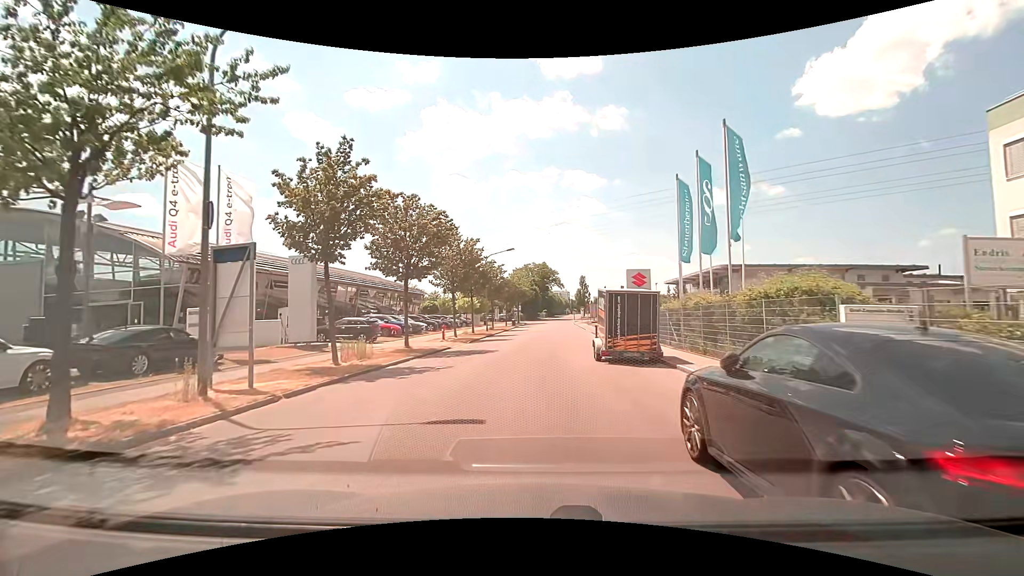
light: Day
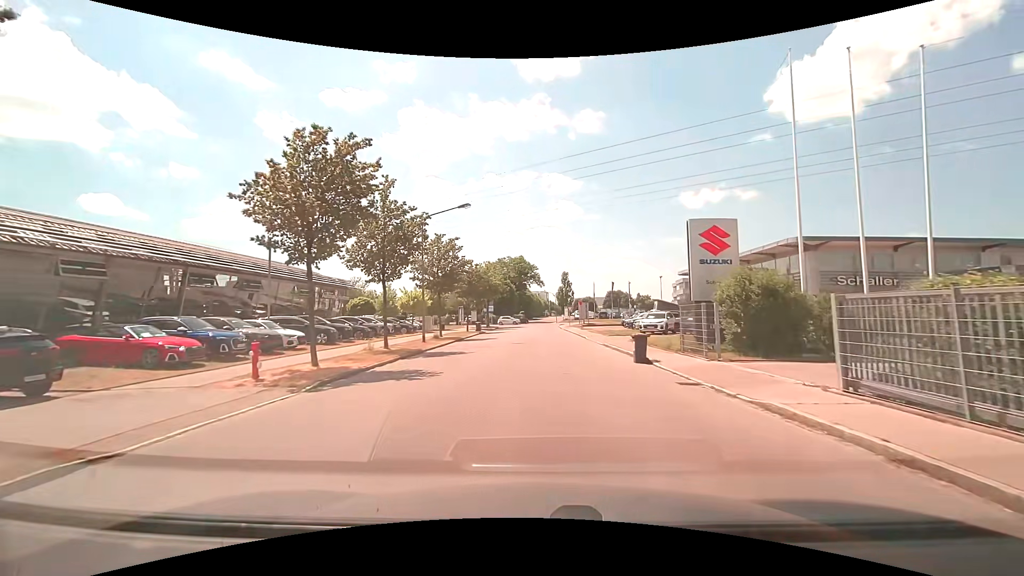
(+0.4, +21.2) m; +3°
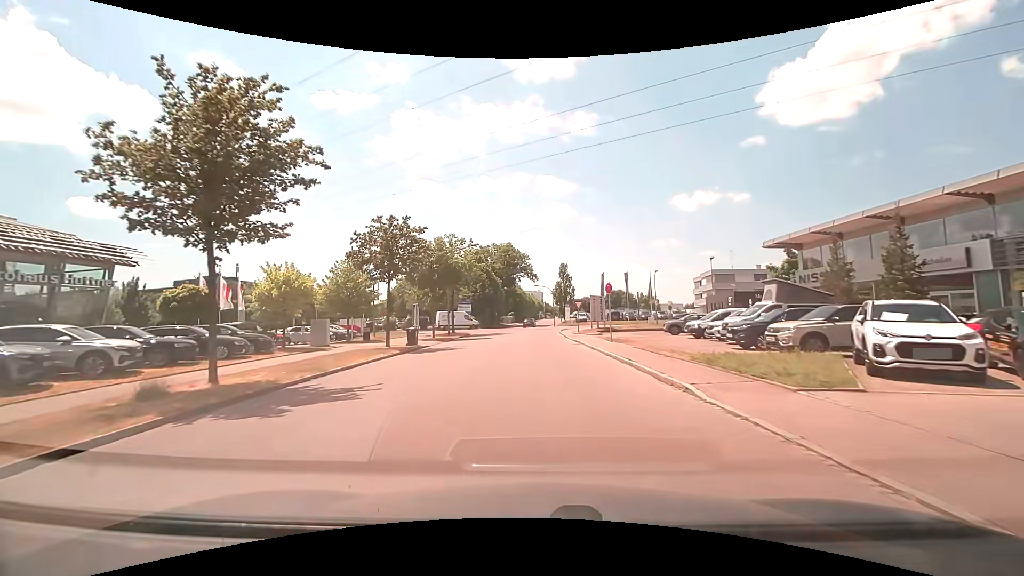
(+0.5, +26.3) m; +1°
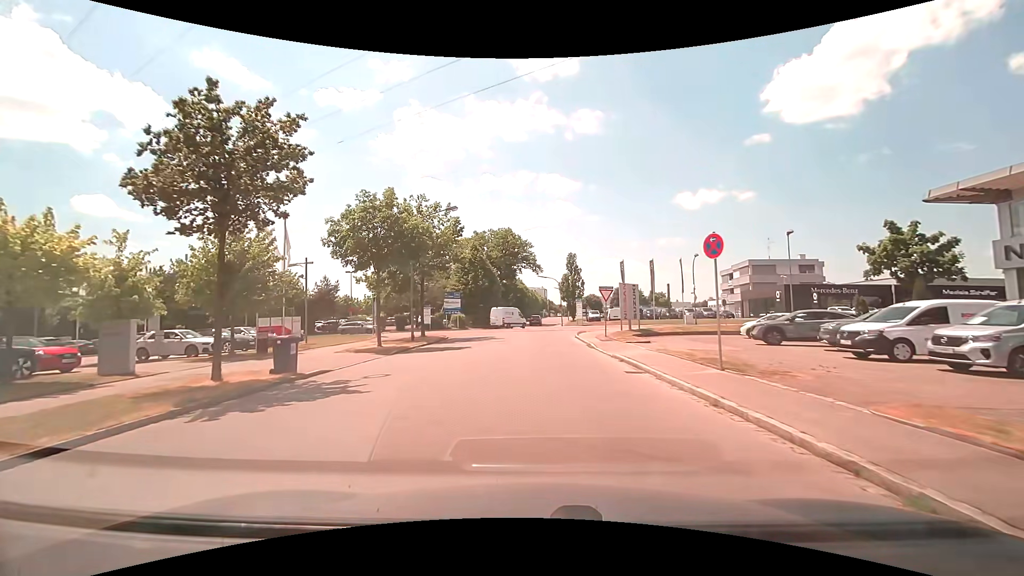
(-0.1, +15.0) m; 0°
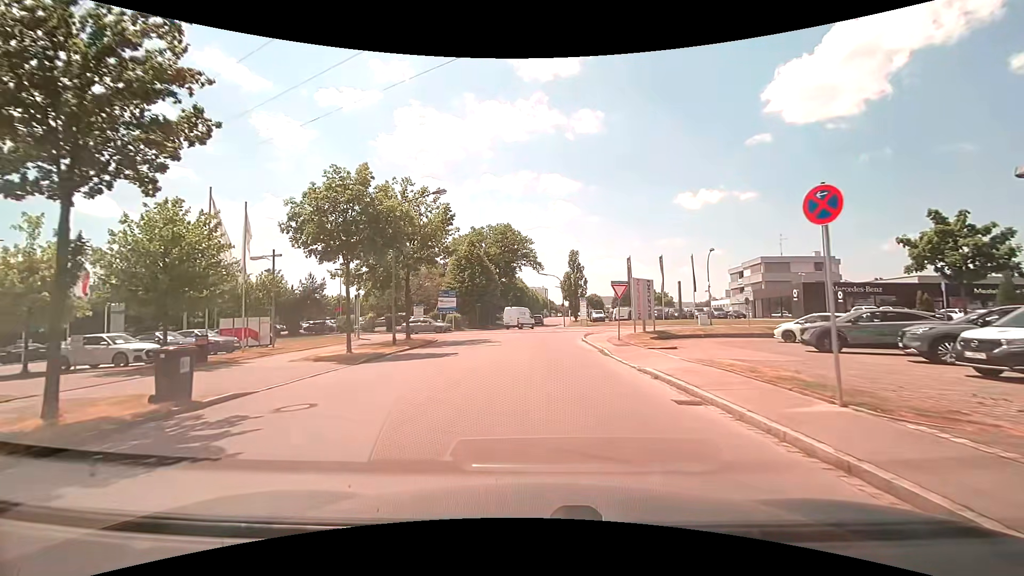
(0.0, +4.3) m; 0°
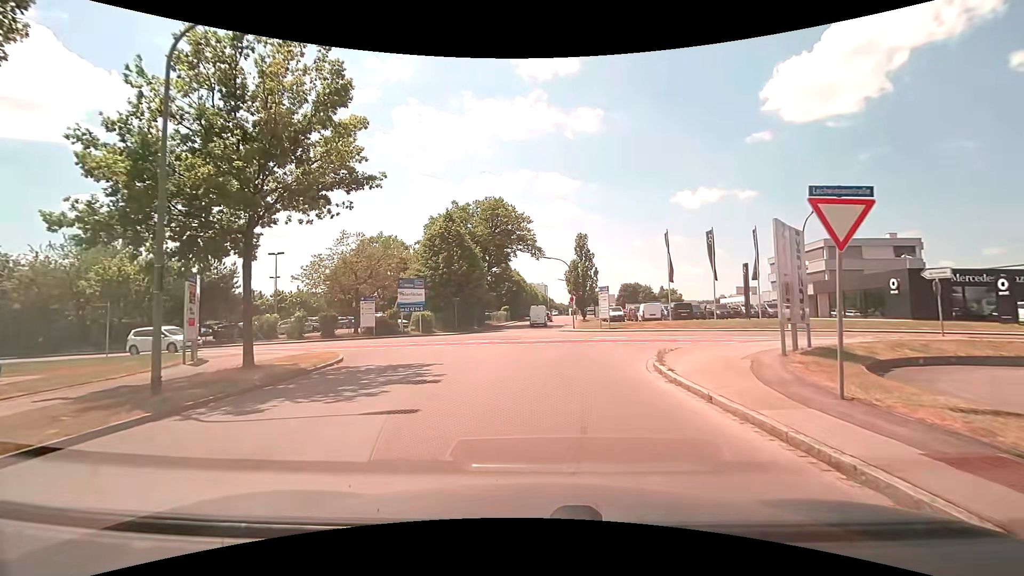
(0.0, +17.3) m; 0°
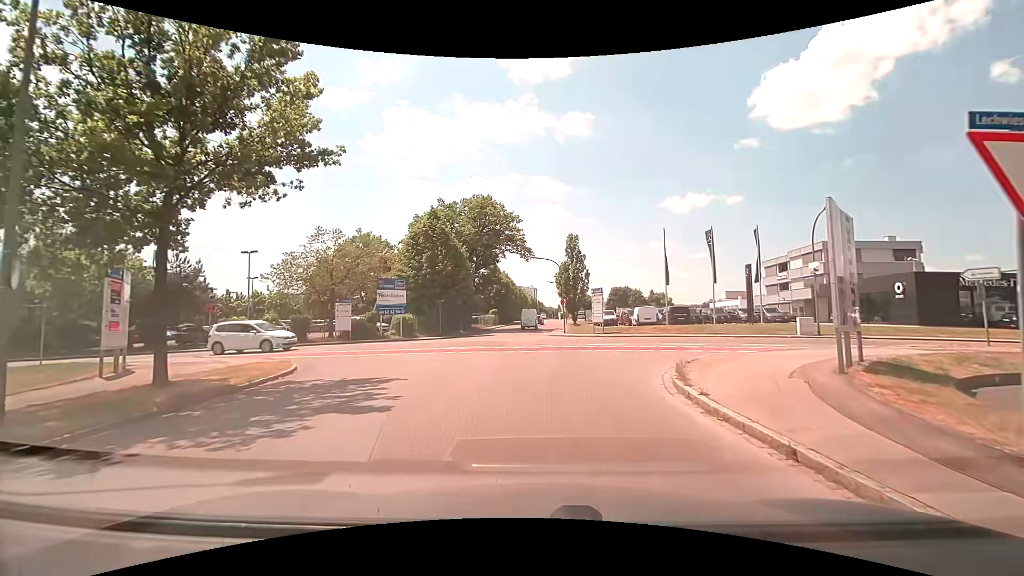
(0.0, +2.7) m; +1°
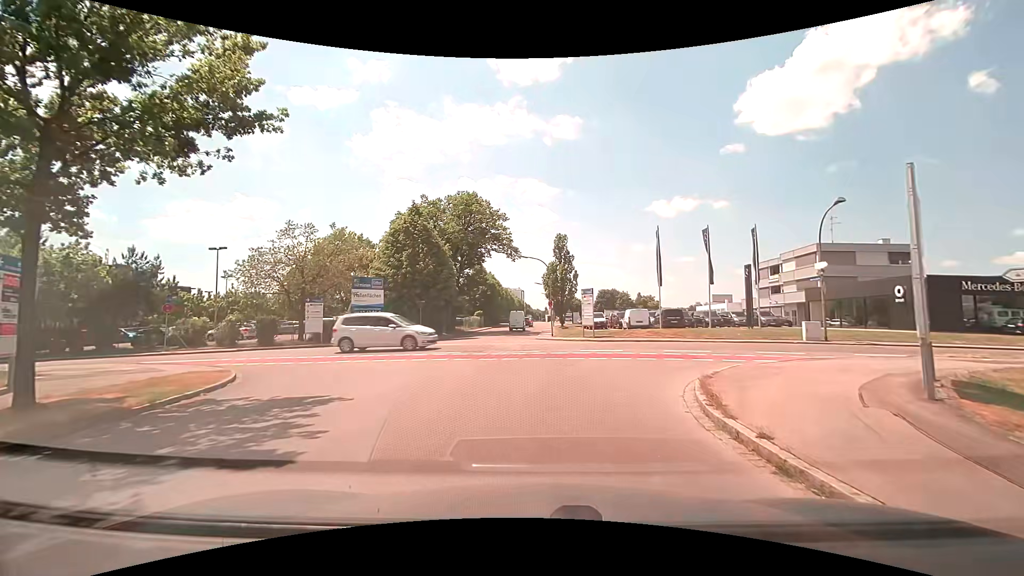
(0.0, +2.5) m; +2°
(+1, +10) (+6, +18) (+15, +21) (+25, +21) (+35, +21) (+45, +21) (+55, +21) (+65, +21) (+75, +20) (+85, +20) m
